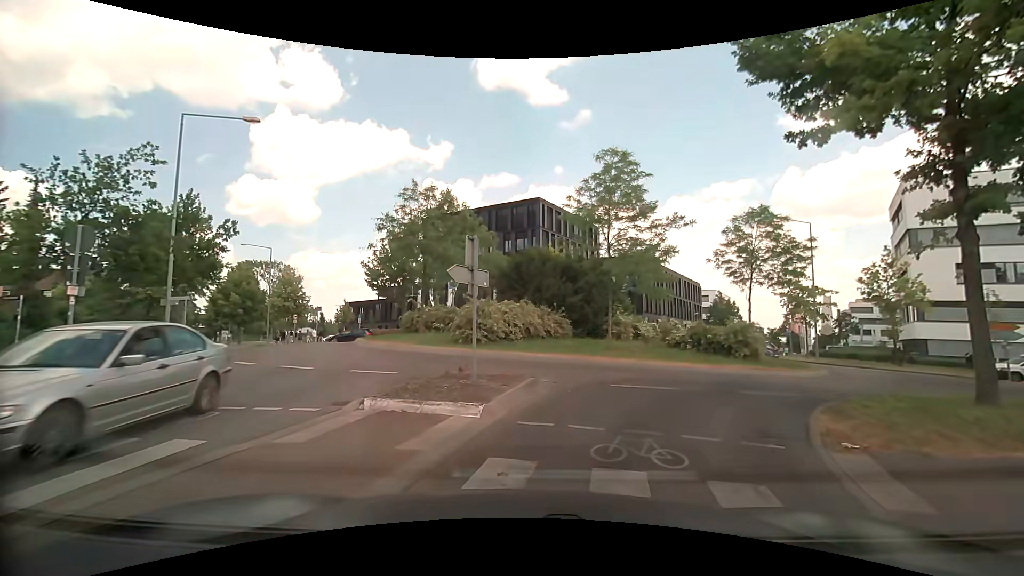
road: tertiary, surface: asphalt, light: Day
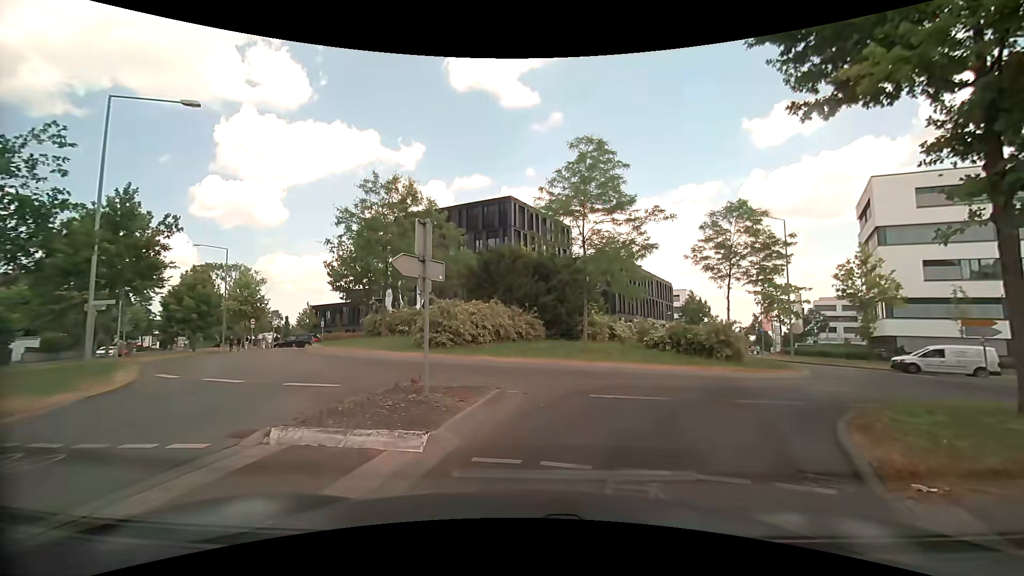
(+0.1, +1.8) m; +2°
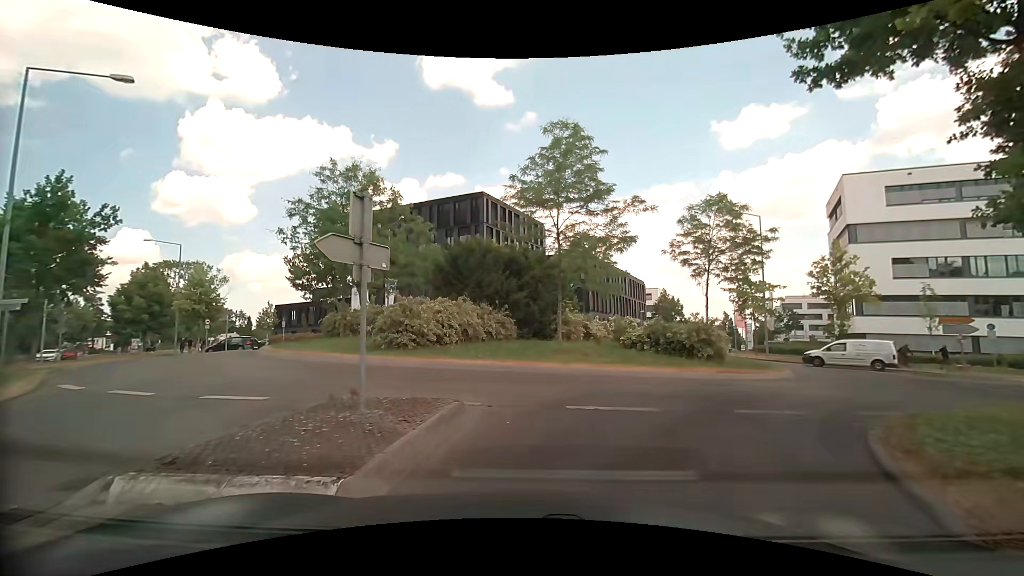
(+0.1, +1.6) m; +5°
